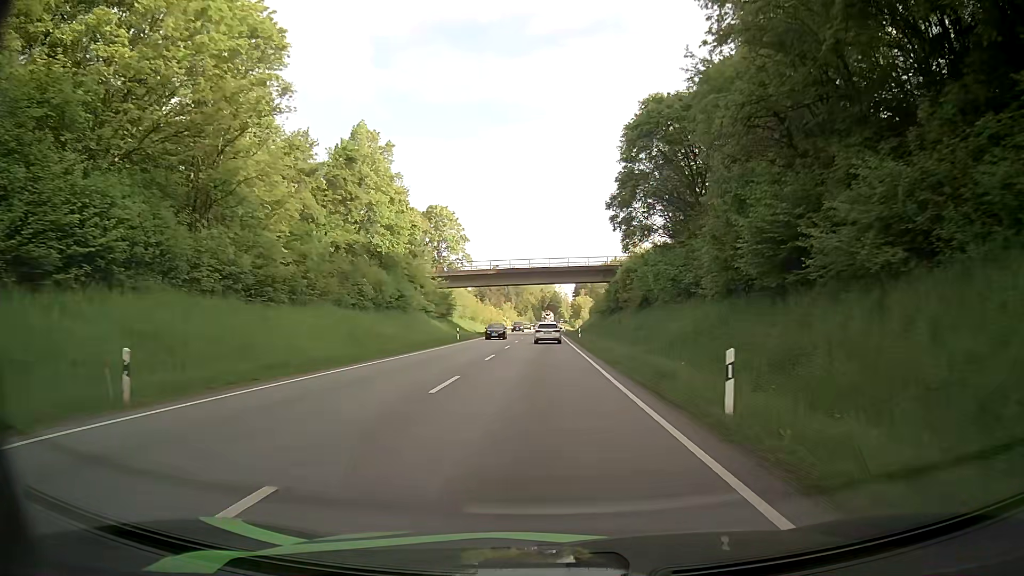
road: primary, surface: asphalt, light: Day
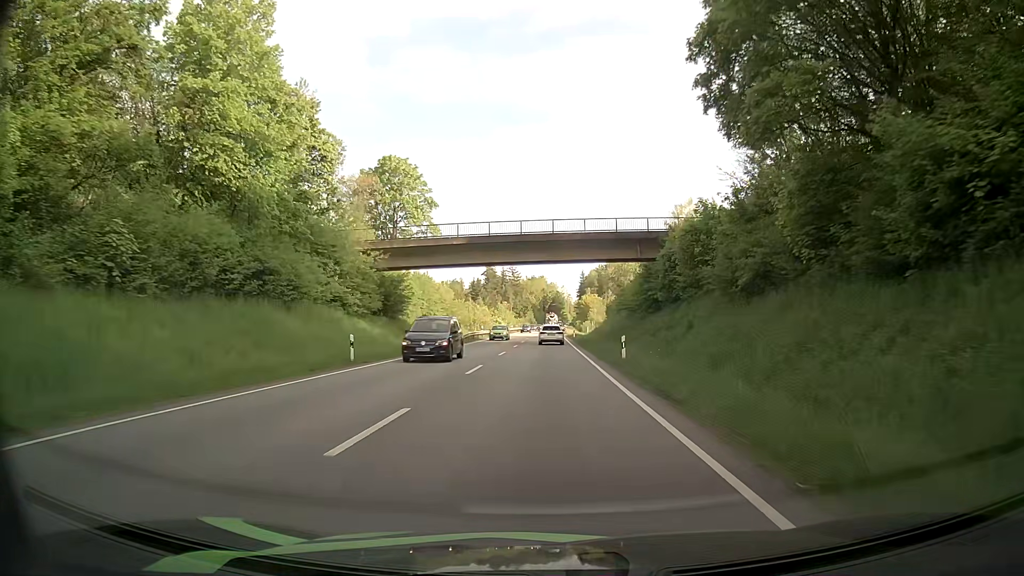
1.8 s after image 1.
(-0.2, +30.4) m; 0°
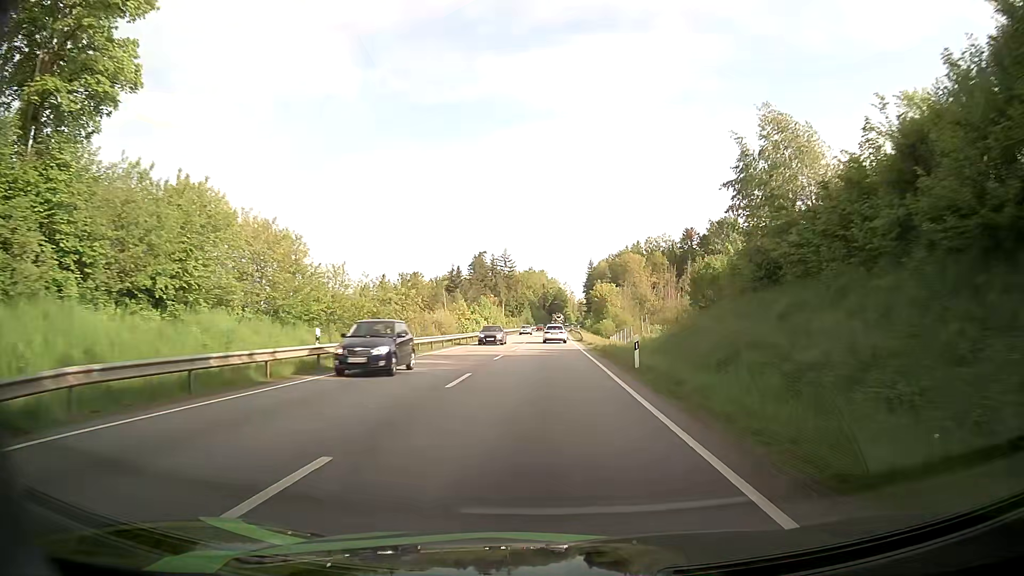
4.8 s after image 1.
(-0.1, +52.4) m; 0°
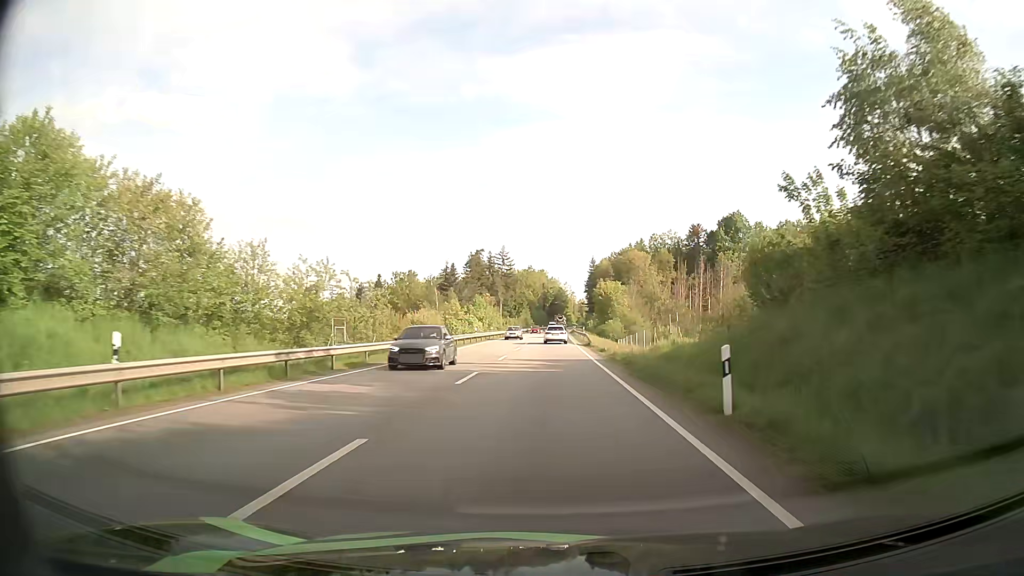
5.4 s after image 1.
(+0.1, +10.8) m; 0°
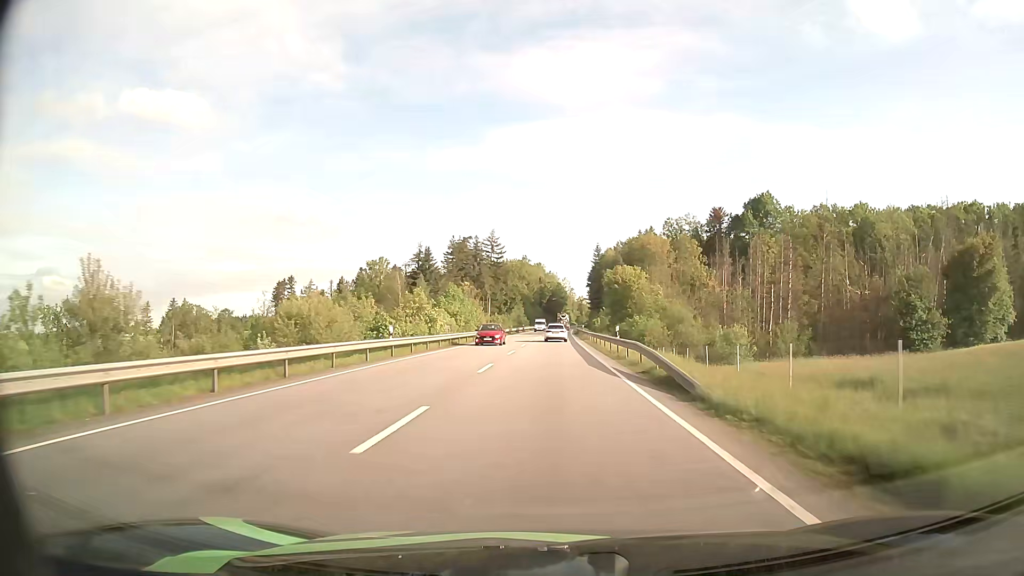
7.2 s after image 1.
(0.0, +32.8) m; 0°
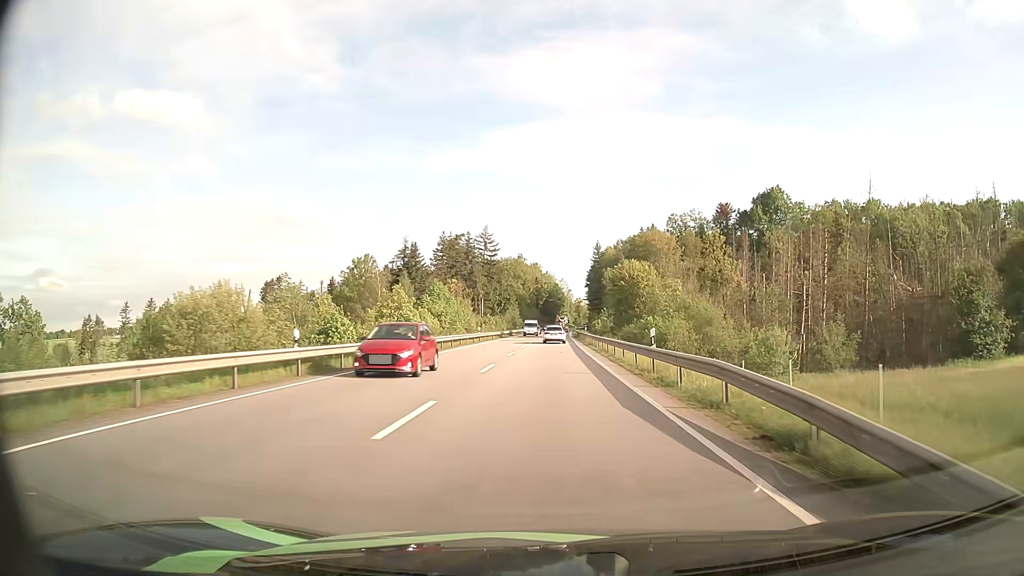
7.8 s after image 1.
(0.0, +11.1) m; 0°
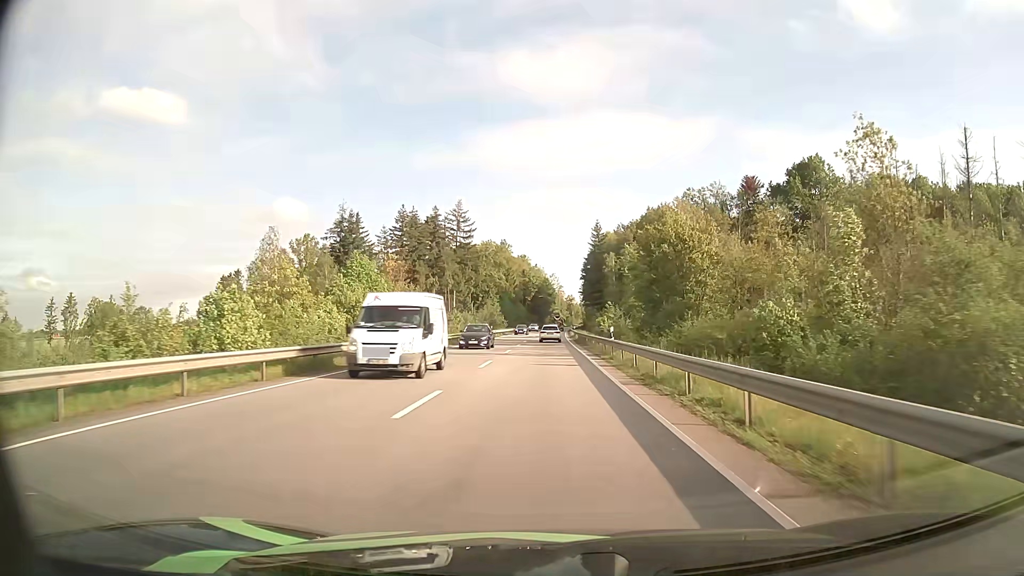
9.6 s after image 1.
(+0.3, +34.3) m; +1°
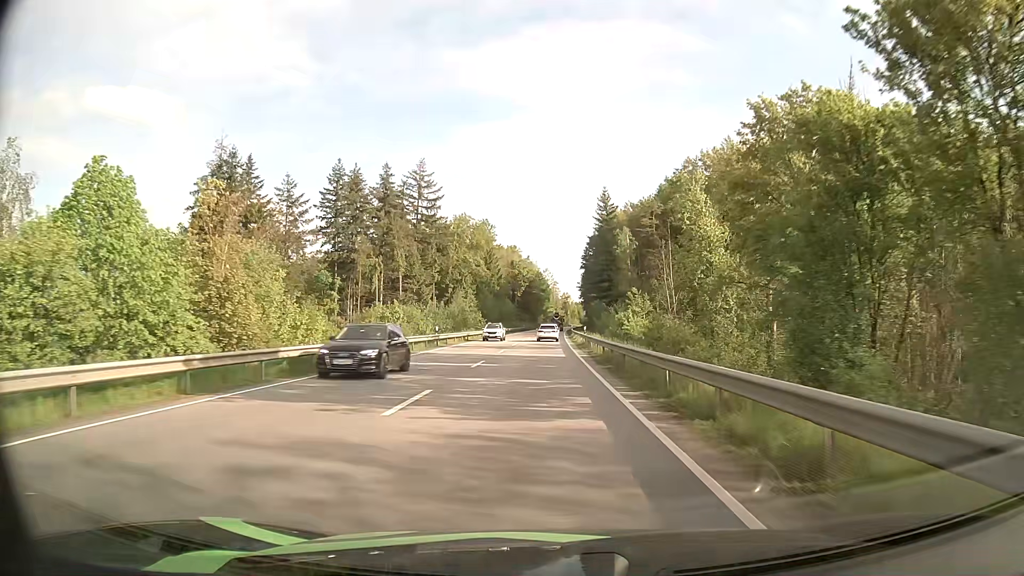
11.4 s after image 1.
(+0.2, +35.7) m; +1°
(0, +10) (0, +20) (0, +30) (0, +40) (0, +50) (0, +60) (0, +70) (0, +80) (0, +90) (0, +100) m
